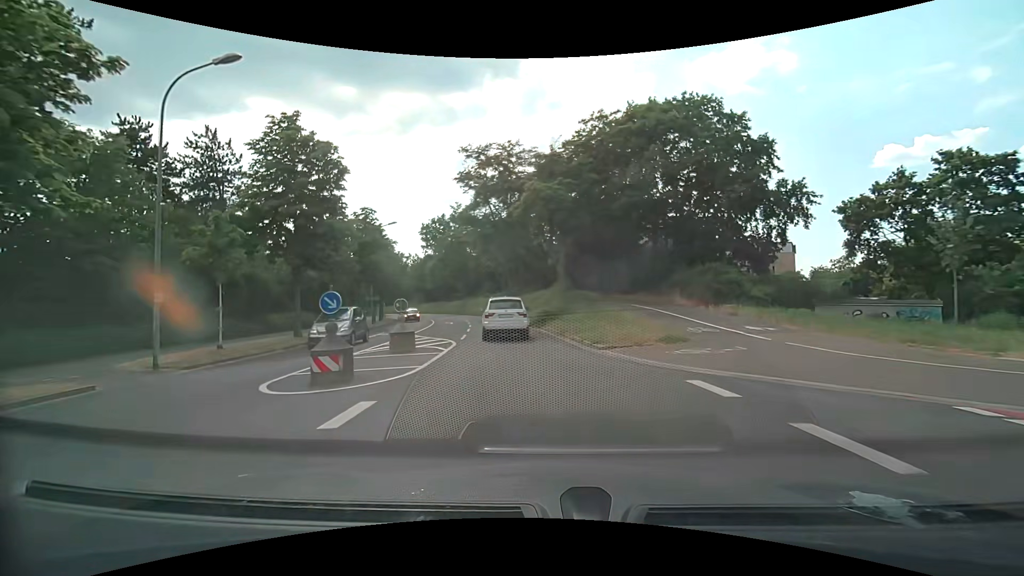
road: tertiary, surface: asphalt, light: Day
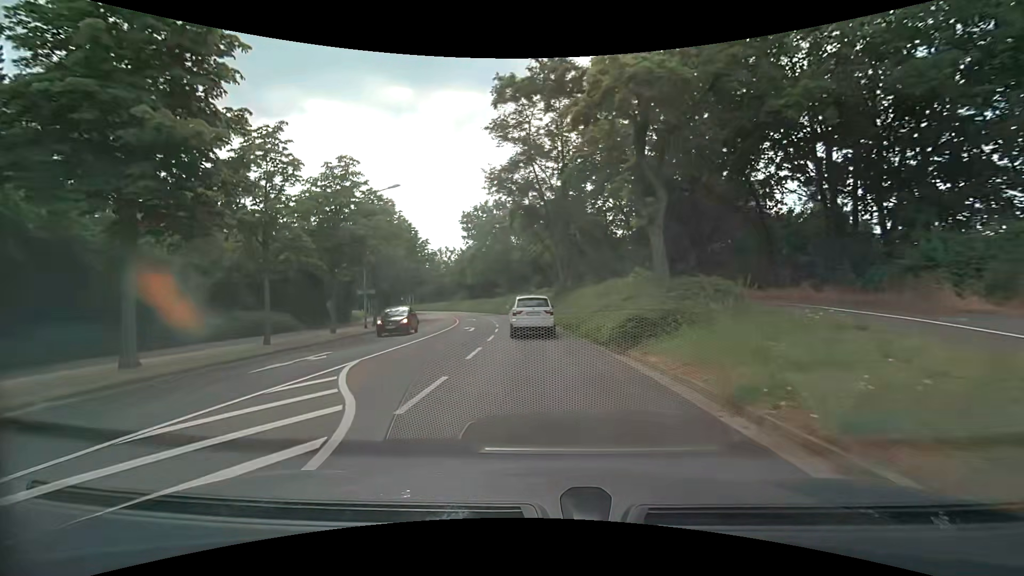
(-0.8, +14.2) m; -6°
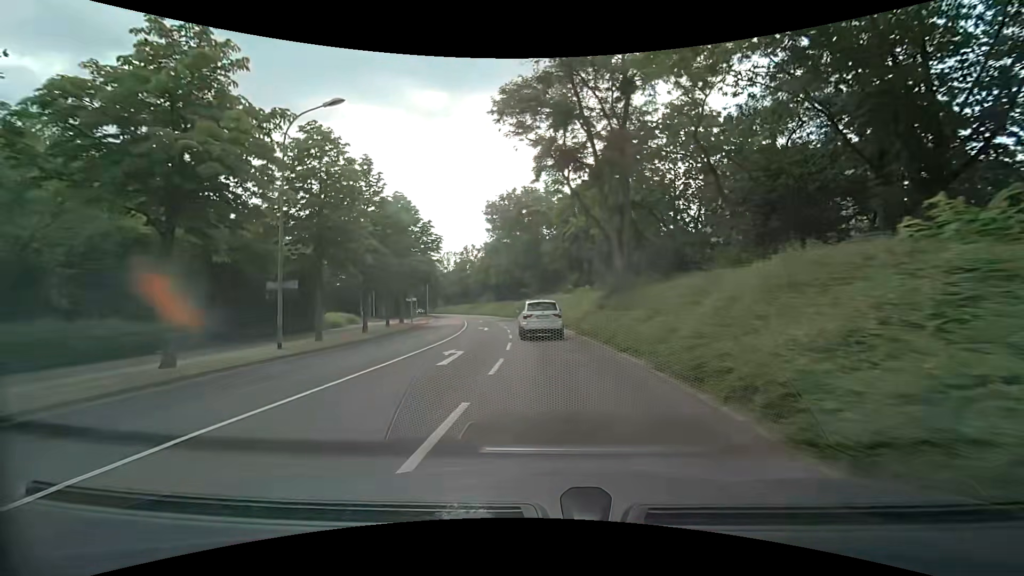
(-0.5, +14.3) m; -4°
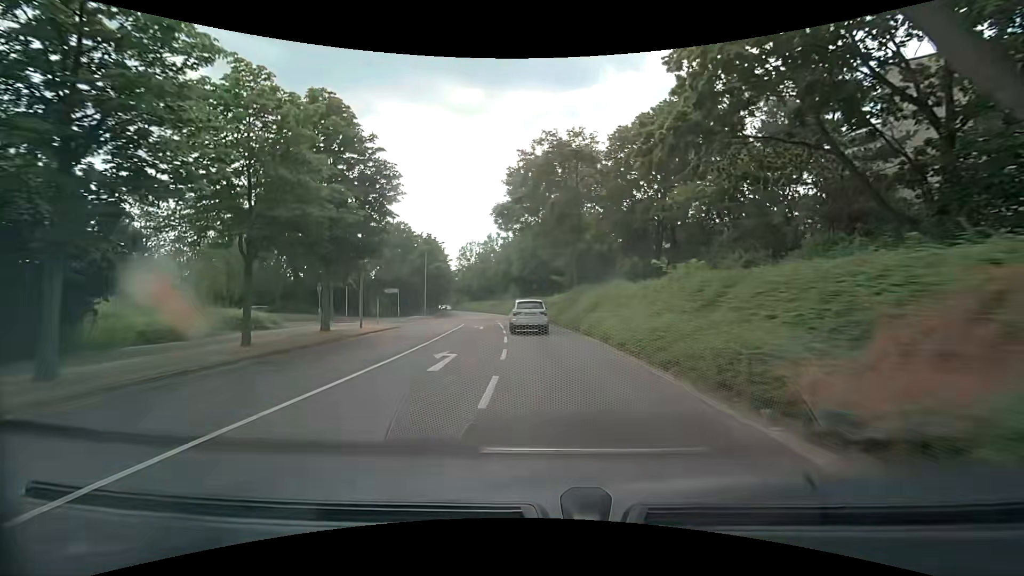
(-0.6, +21.5) m; -4°
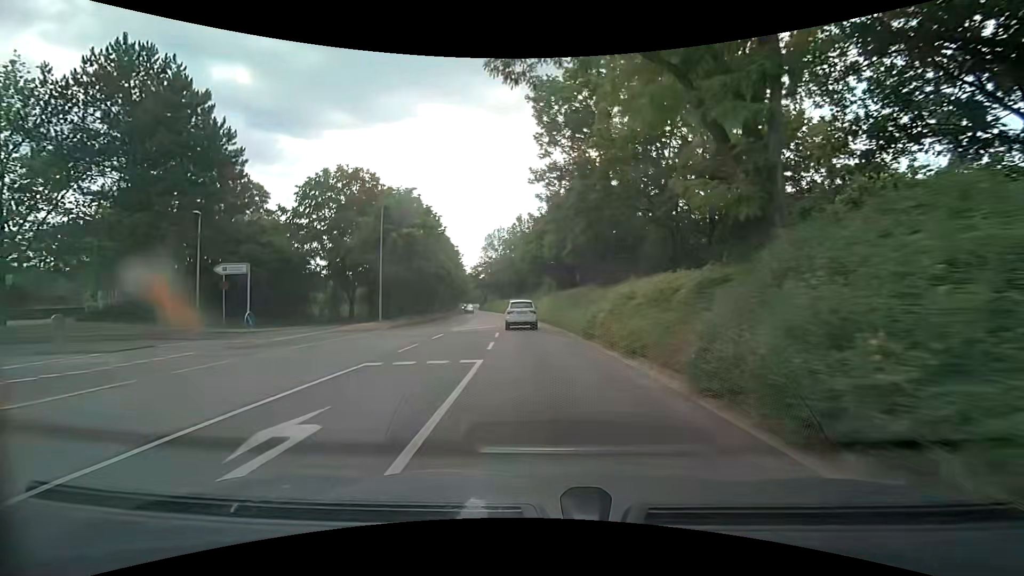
(-1.1, +28.7) m; -5°
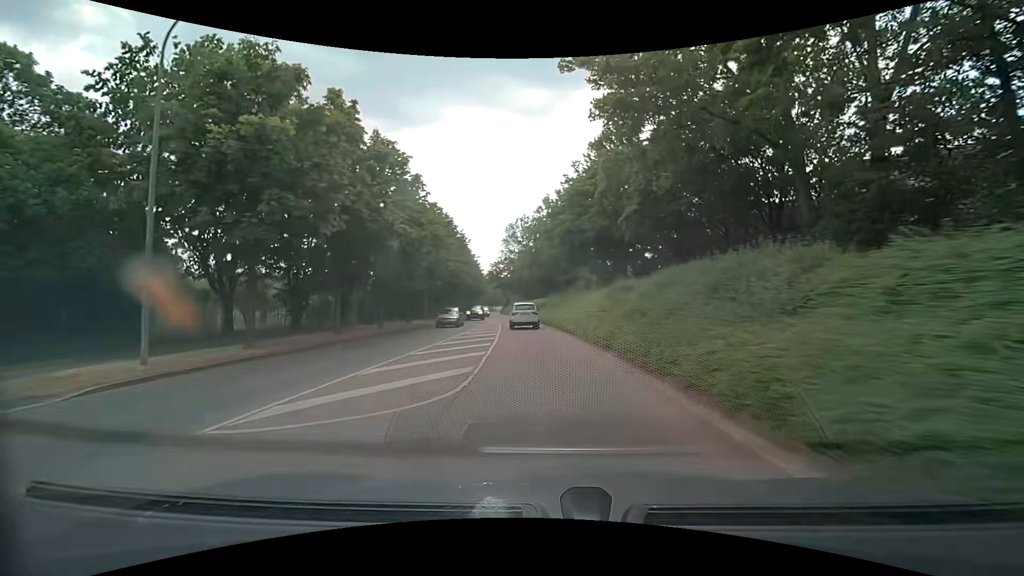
(-0.6, +22.1) m; -3°
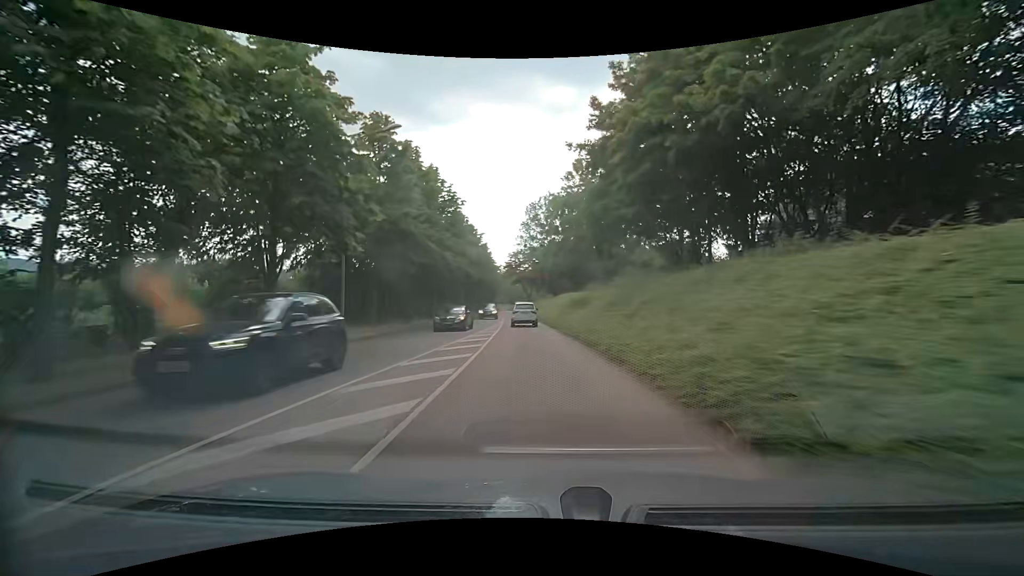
(-0.6, +22.6) m; -3°
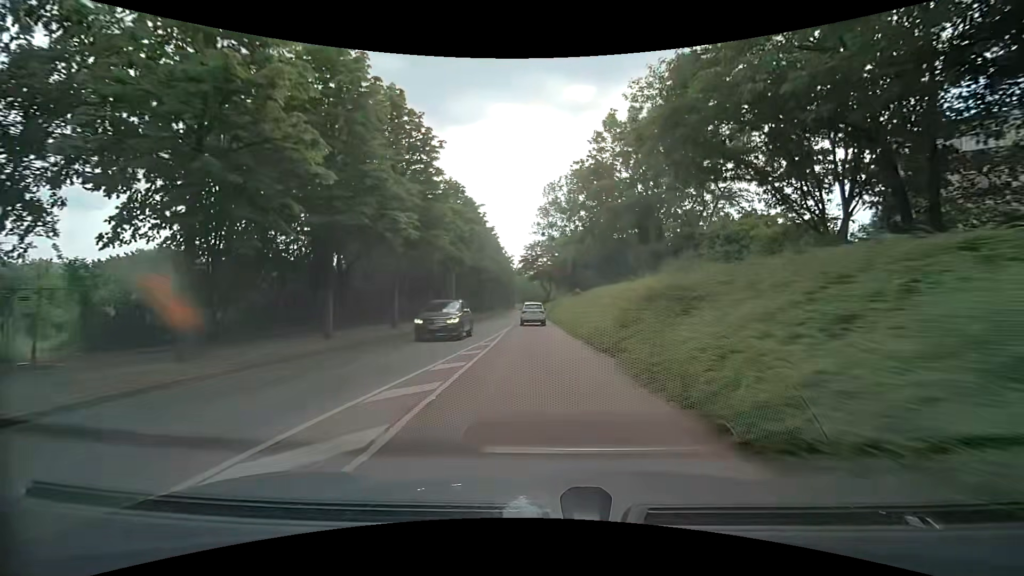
(-0.2, +15.4) m; -1°
(0, +10) (-1, +20) (-1, +30) (-1, +40) (-2, +50) (-2, +60) (-3, +70) (-3, +80) (-3, +90) (-4, +100) m
